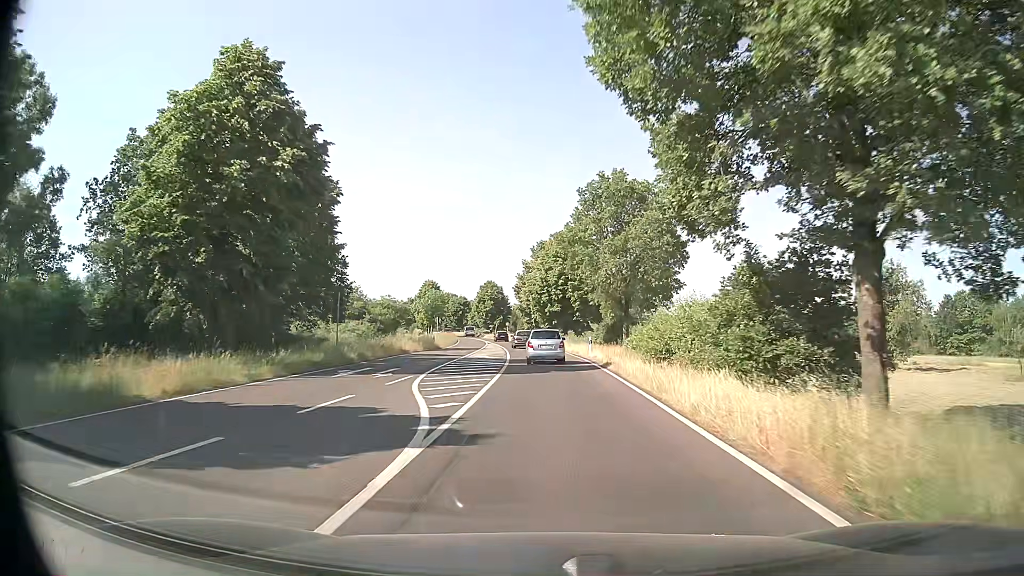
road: primary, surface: asphalt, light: Day
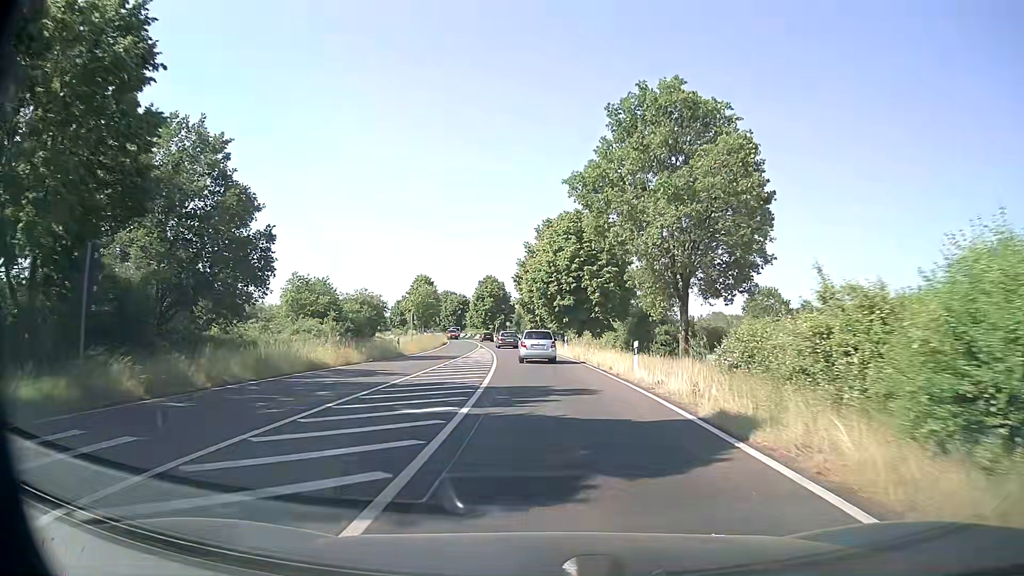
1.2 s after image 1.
(-0.1, +17.1) m; 0°
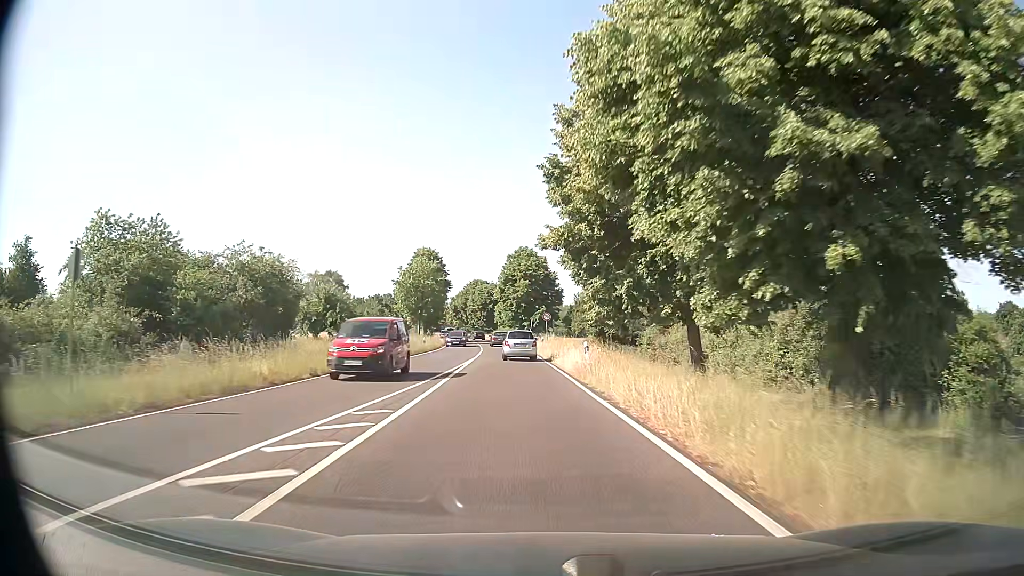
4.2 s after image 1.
(-1.7, +44.3) m; -5°
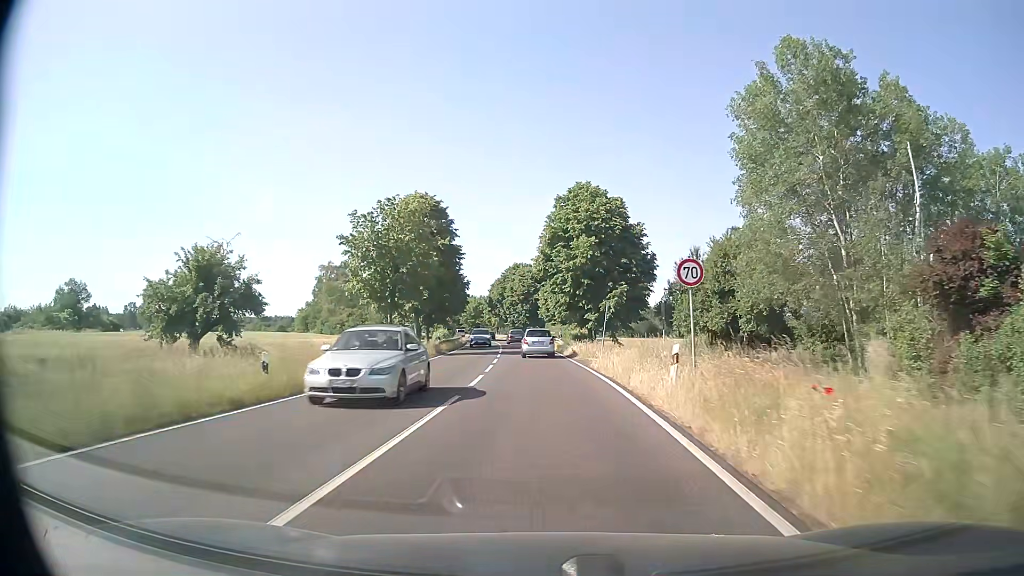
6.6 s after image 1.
(-1.7, +37.0) m; -4°
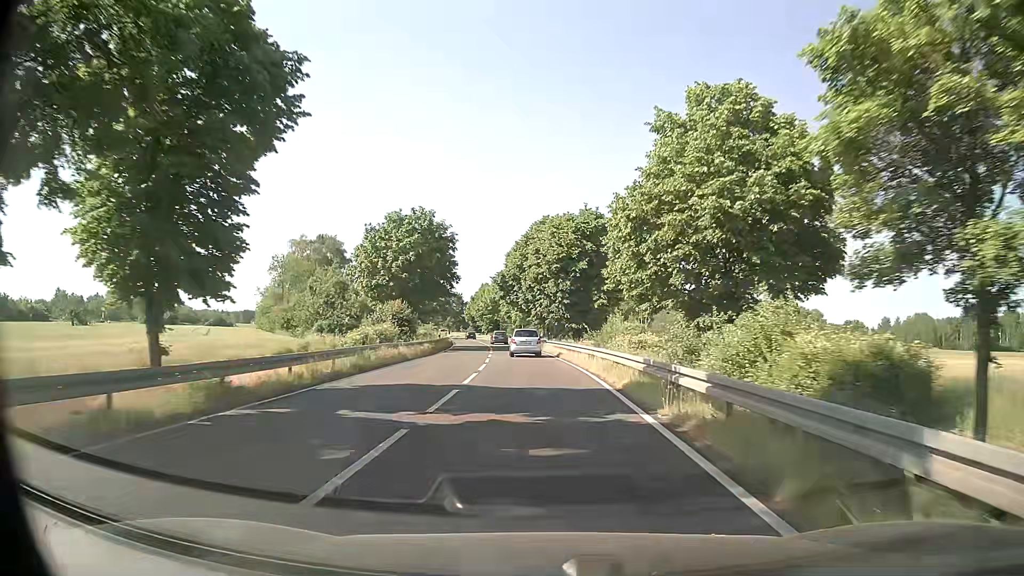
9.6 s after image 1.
(-1.3, +48.2) m; -4°
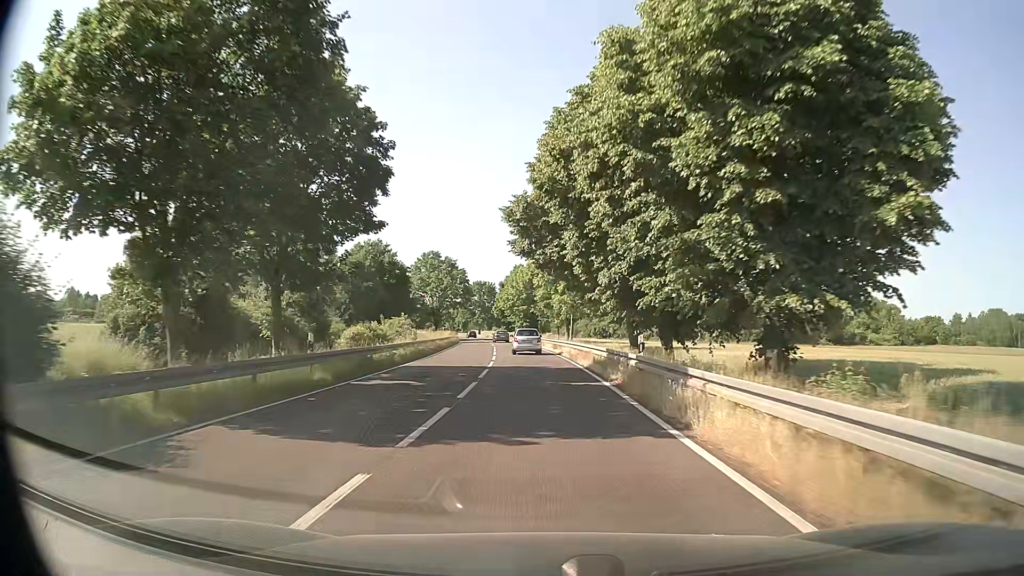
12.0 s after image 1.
(-0.8, +39.7) m; -3°
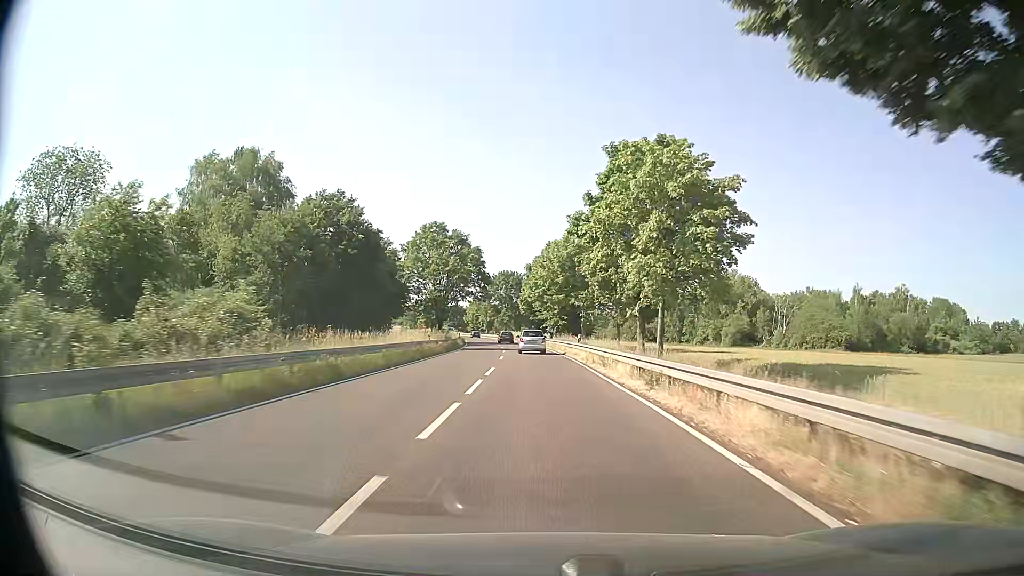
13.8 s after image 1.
(-0.9, +30.2) m; -3°
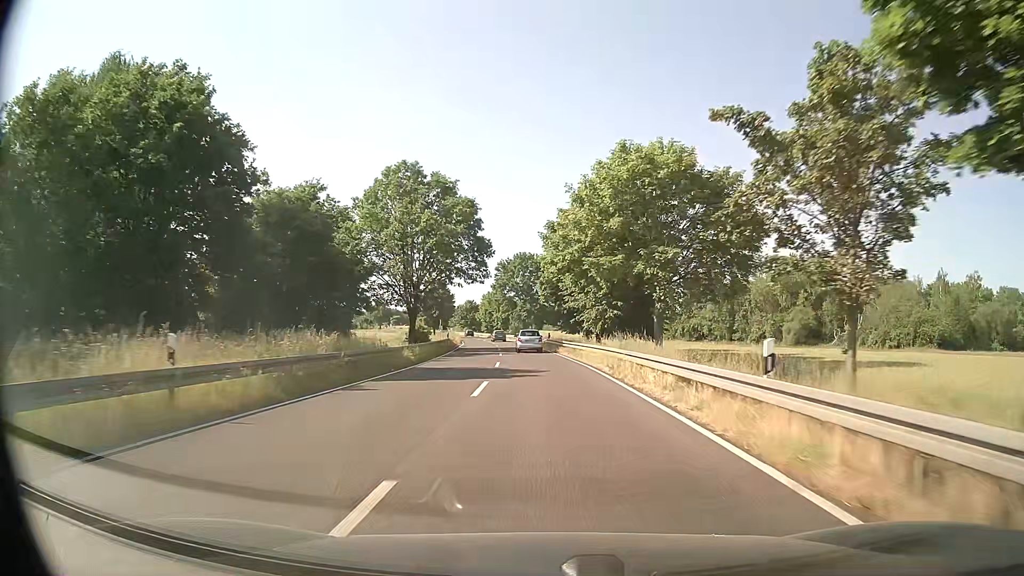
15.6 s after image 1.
(-0.7, +30.4) m; -3°
(0, +10) (0, +20) (0, +30) (0, +40) (-1, +50) (-1, +60) (-2, +70) (-3, +80) (-4, +90) (-6, +100) m
